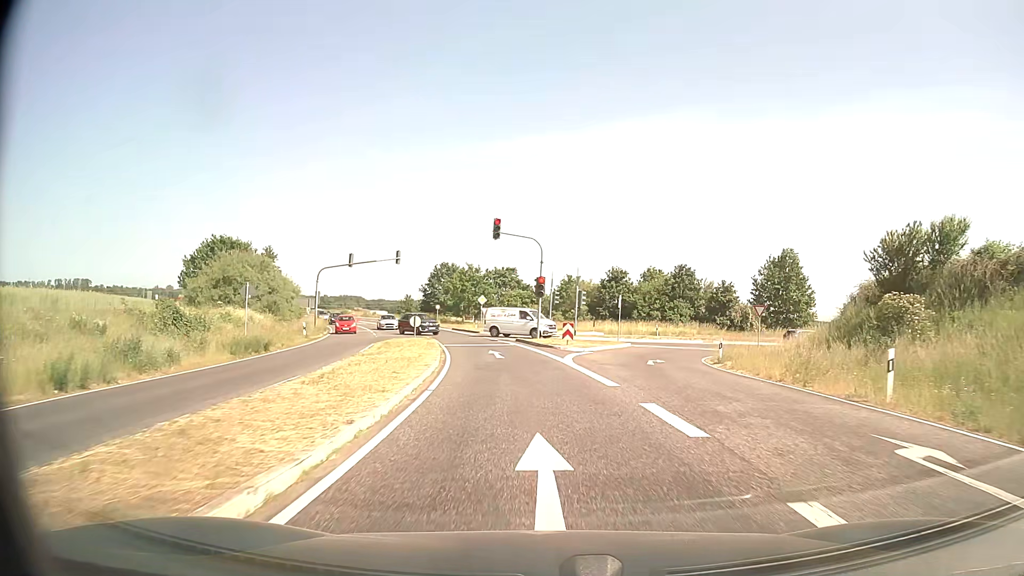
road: secondary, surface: asphalt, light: Day
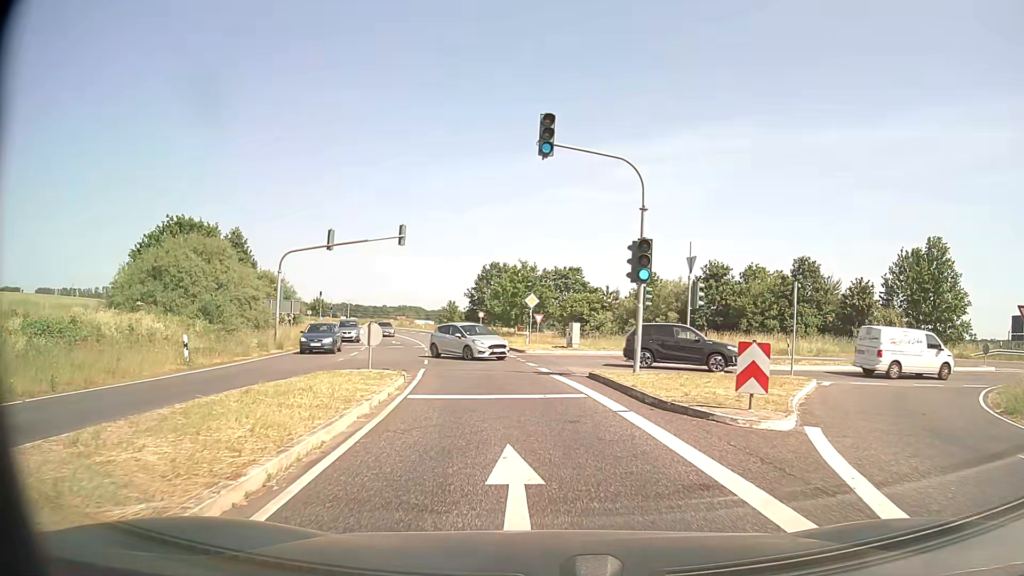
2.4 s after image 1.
(-0.9, +19.7) m; -6°
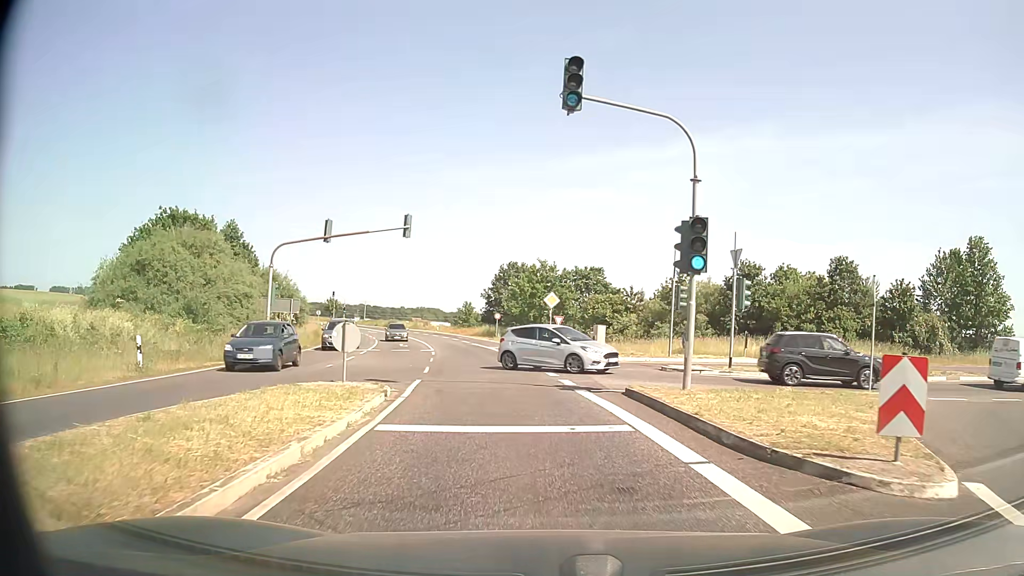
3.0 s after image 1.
(-0.1, +4.0) m; -2°
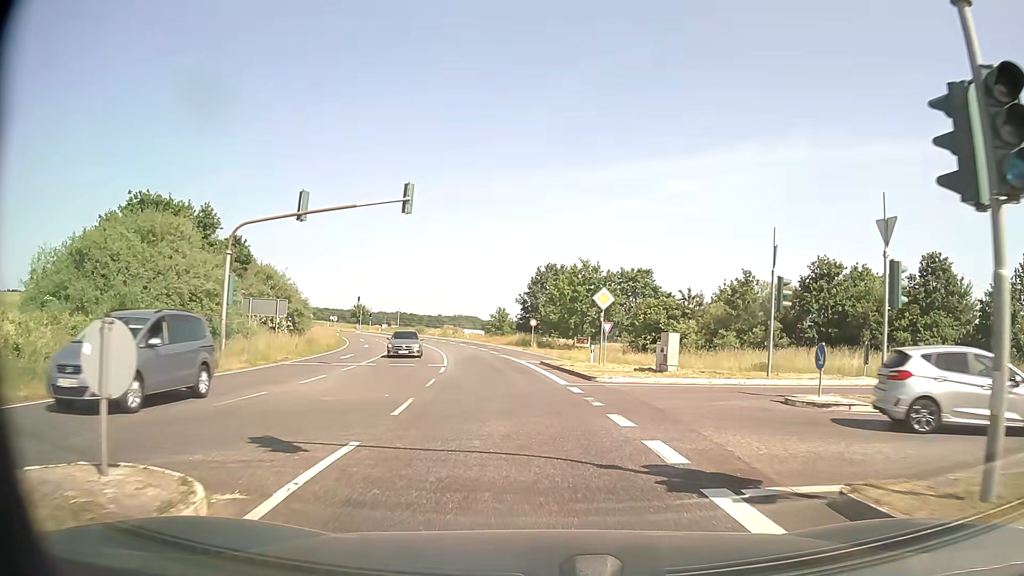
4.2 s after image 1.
(-0.2, +9.3) m; -3°
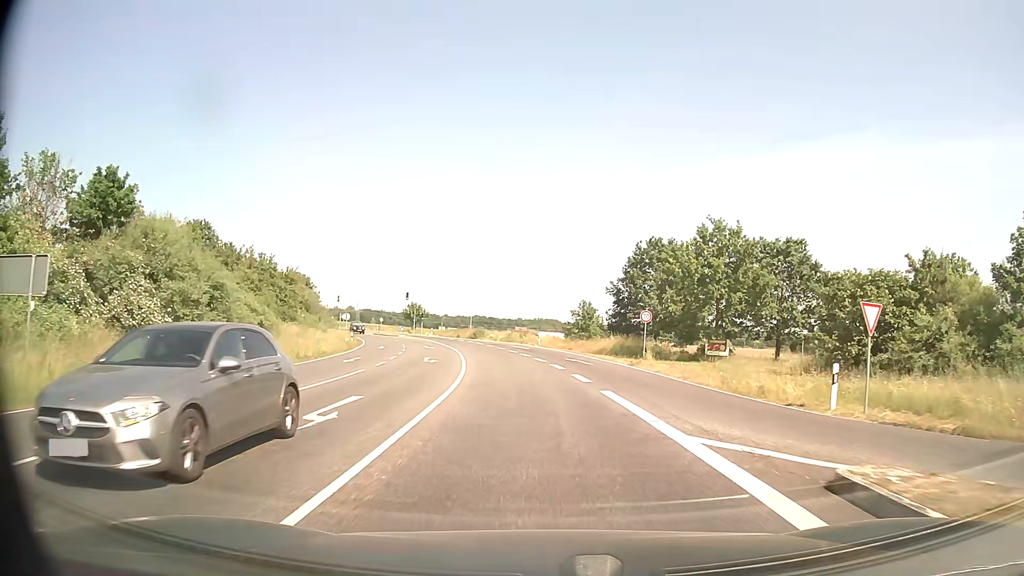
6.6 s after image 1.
(-1.8, +25.8) m; -7°
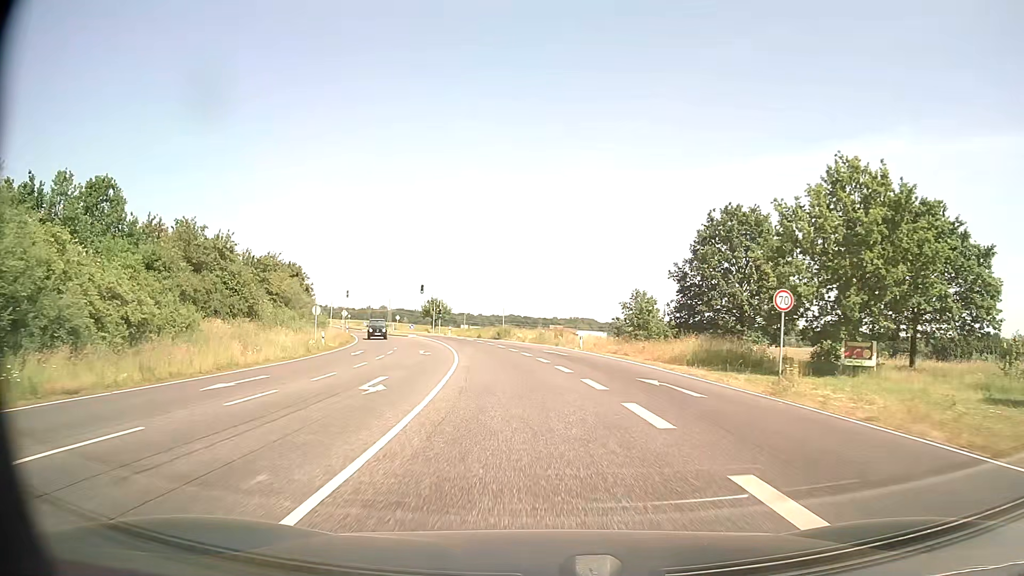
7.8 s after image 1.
(-0.4, +16.1) m; -3°
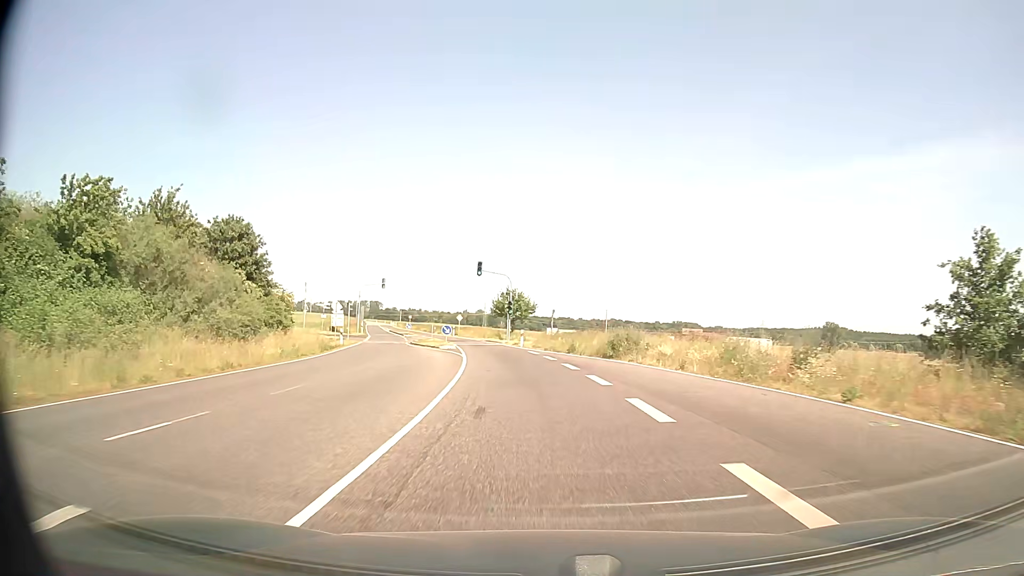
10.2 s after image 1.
(-2.7, +35.7) m; -8°
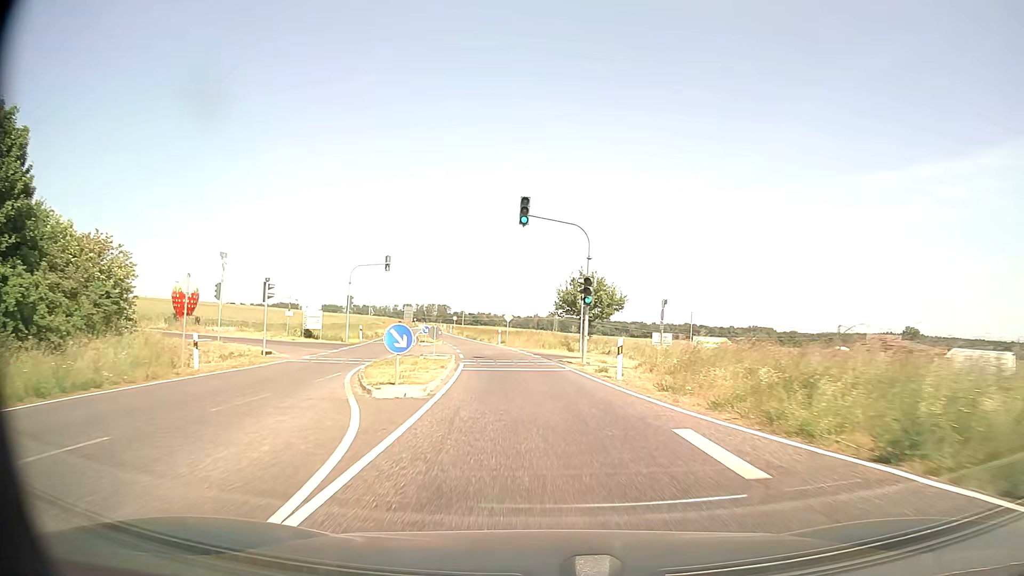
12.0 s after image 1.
(-1.5, +28.1) m; -6°
(0, +10) (-1, +20) (-2, +30) (-3, +40) (-5, +50) (-7, +60) (-9, +69) (-11, +79) (-13, +89) (-16, +99) m
